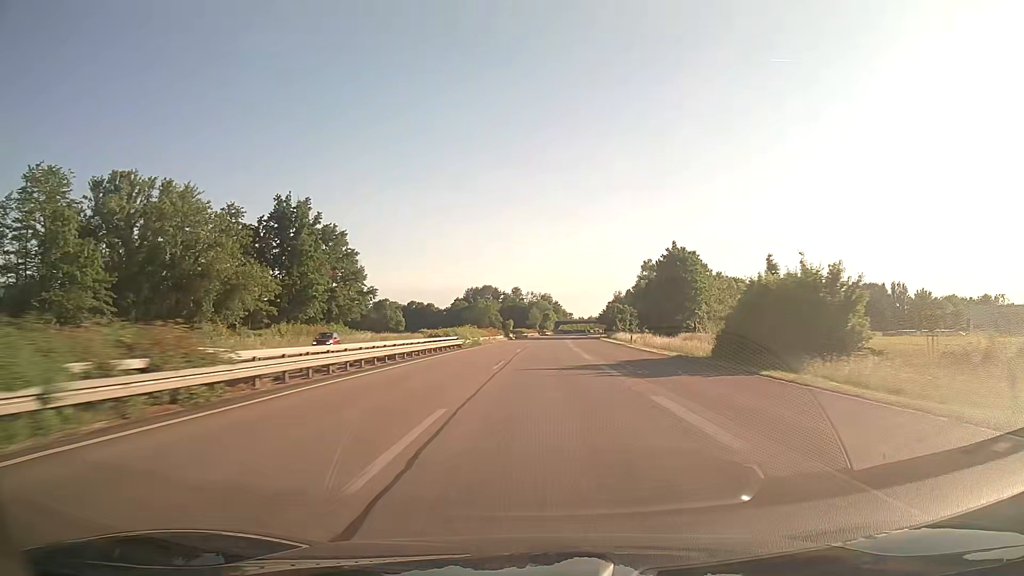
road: trunk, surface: asphalt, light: Day
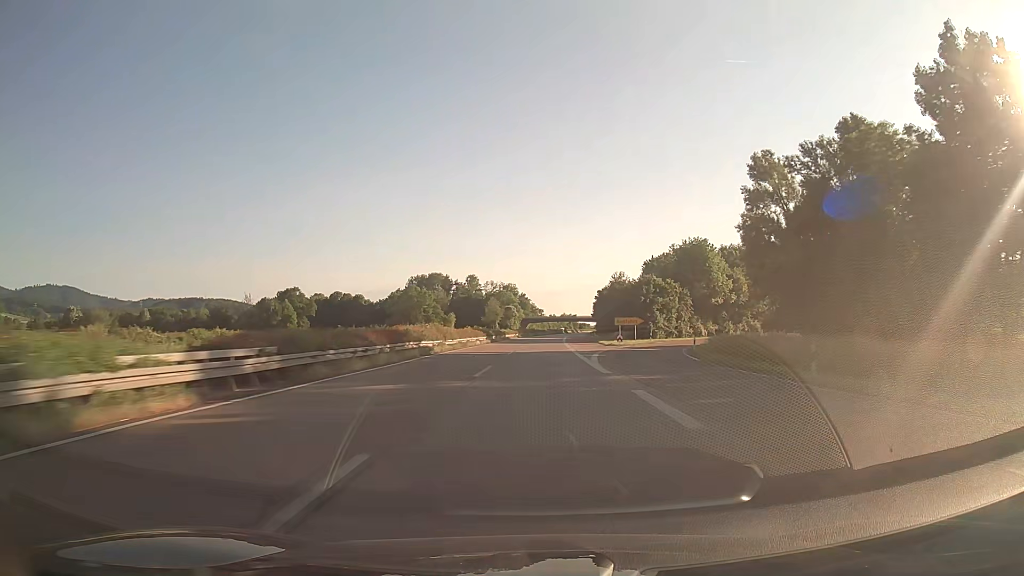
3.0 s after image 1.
(+2.5, +94.9) m; +3°
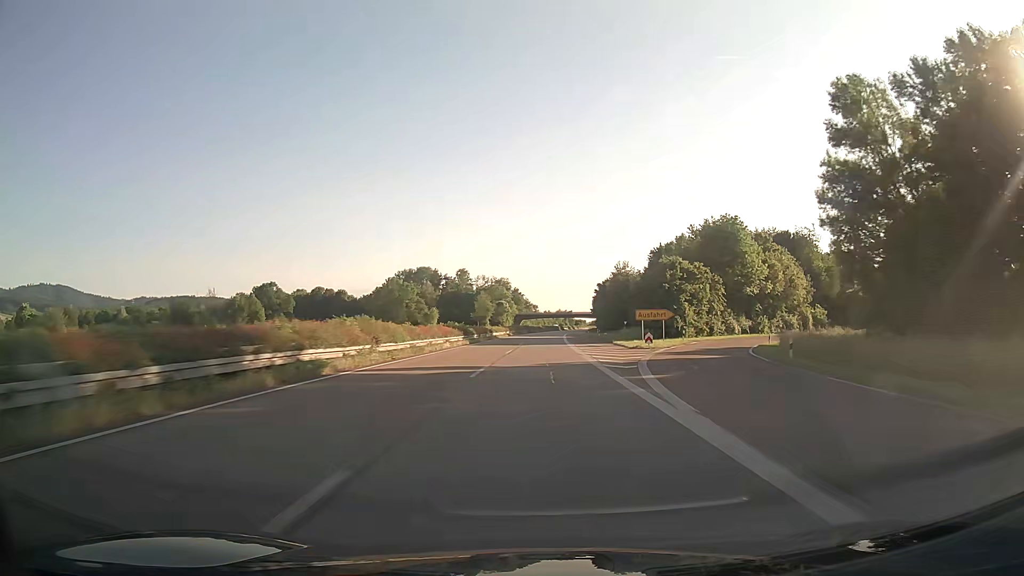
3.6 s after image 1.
(+0.1, +19.0) m; 0°
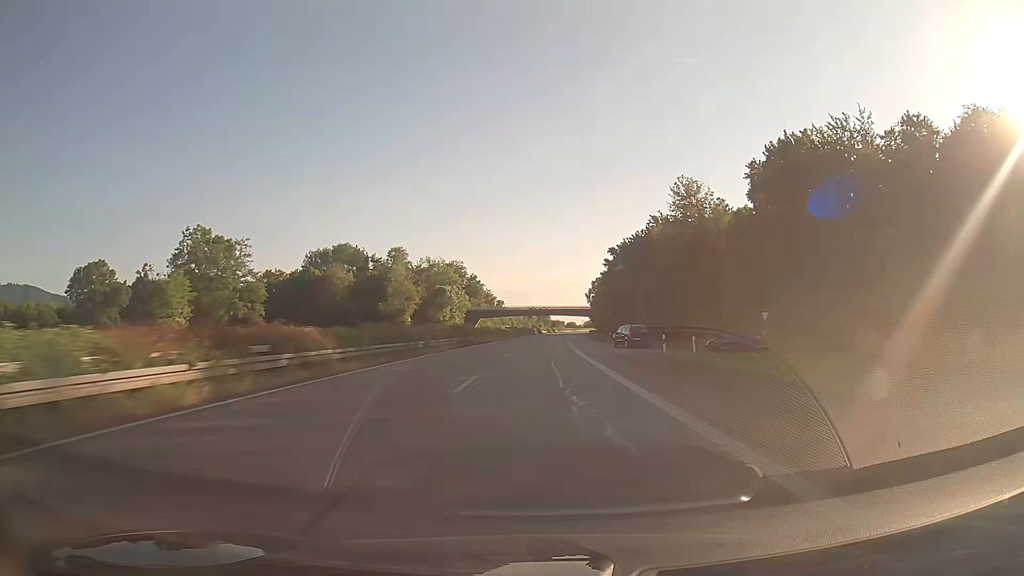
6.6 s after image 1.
(+2.4, +94.9) m; +3°
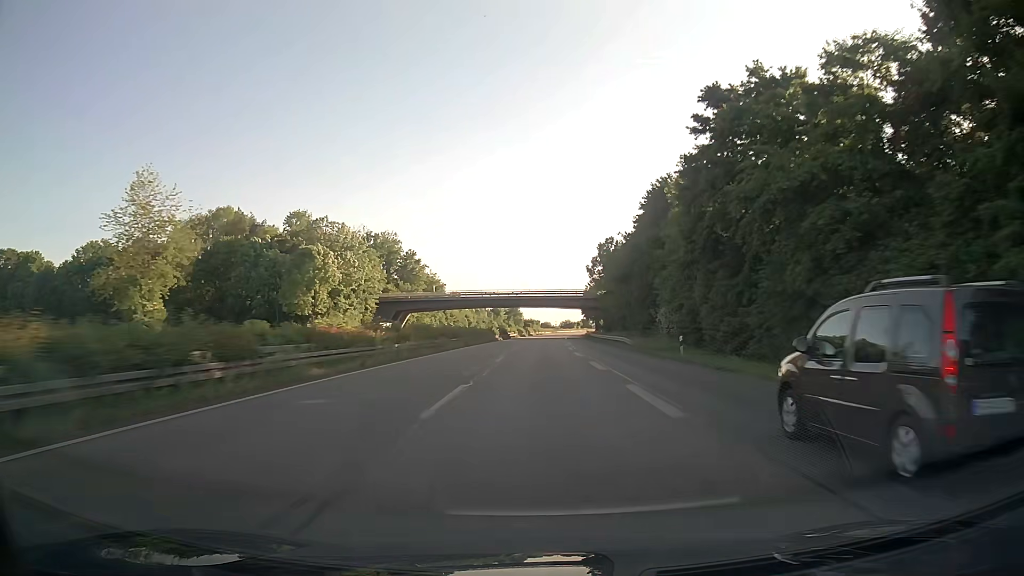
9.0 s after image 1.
(+1.6, +75.9) m; +2°
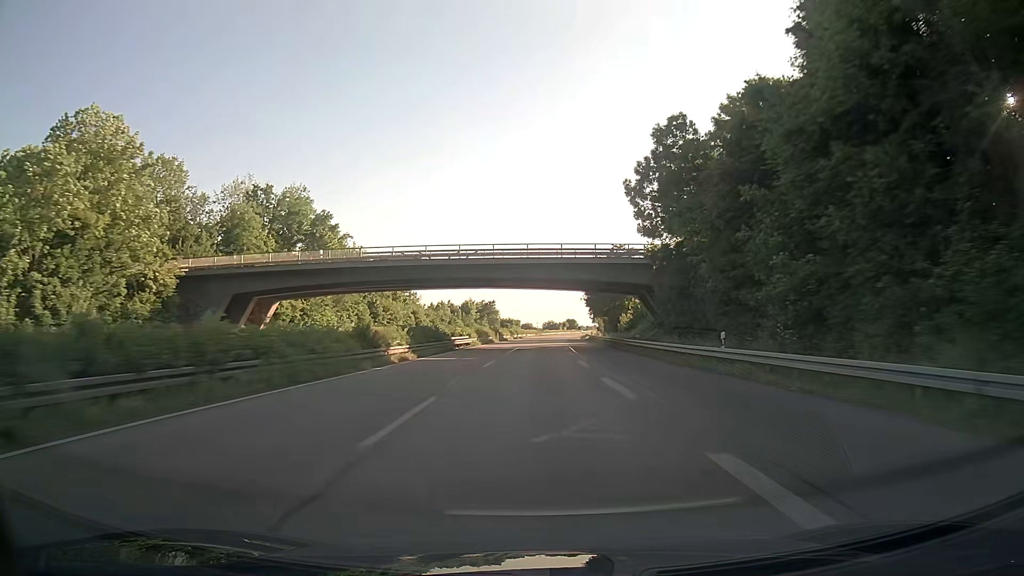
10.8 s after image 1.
(+0.8, +56.9) m; +2°
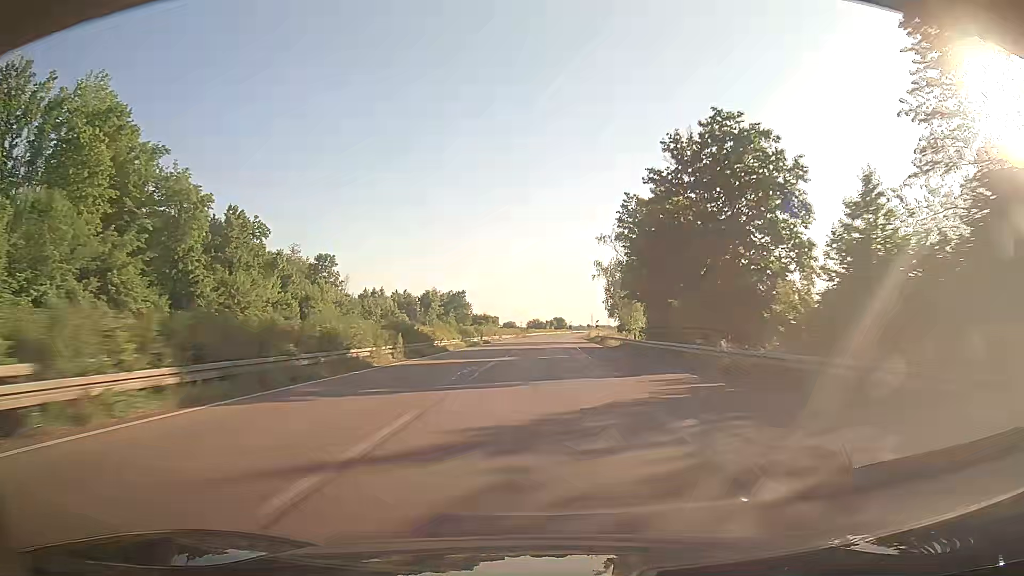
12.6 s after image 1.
(+0.6, +56.8) m; +1°
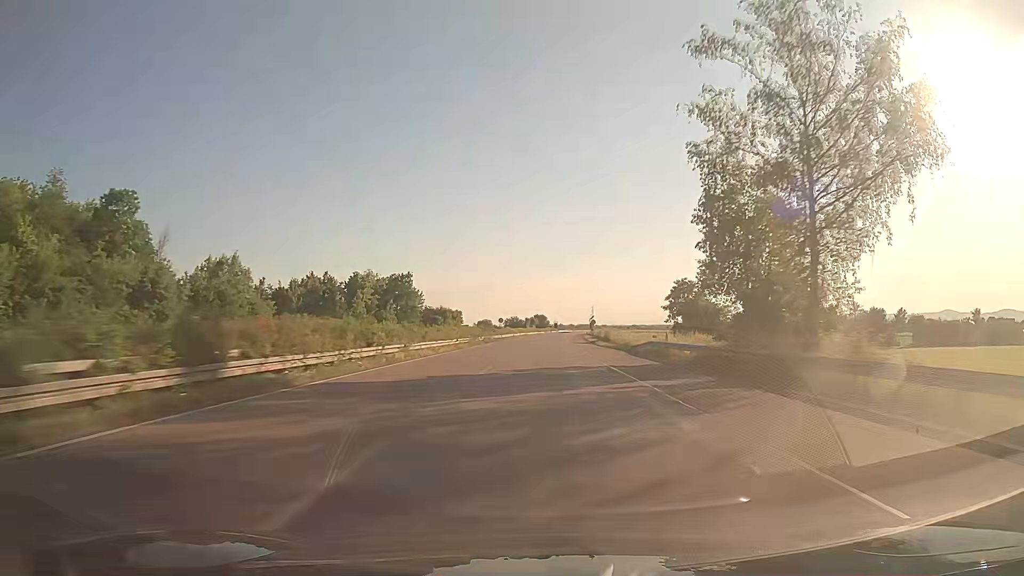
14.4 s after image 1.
(+0.8, +56.8) m; +2°
(0, +10) (0, +20) (0, +30) (+1, +40) (+1, +50) (+1, +60) (+1, +70) (+2, +80) (+2, +90) (+3, +100) m
